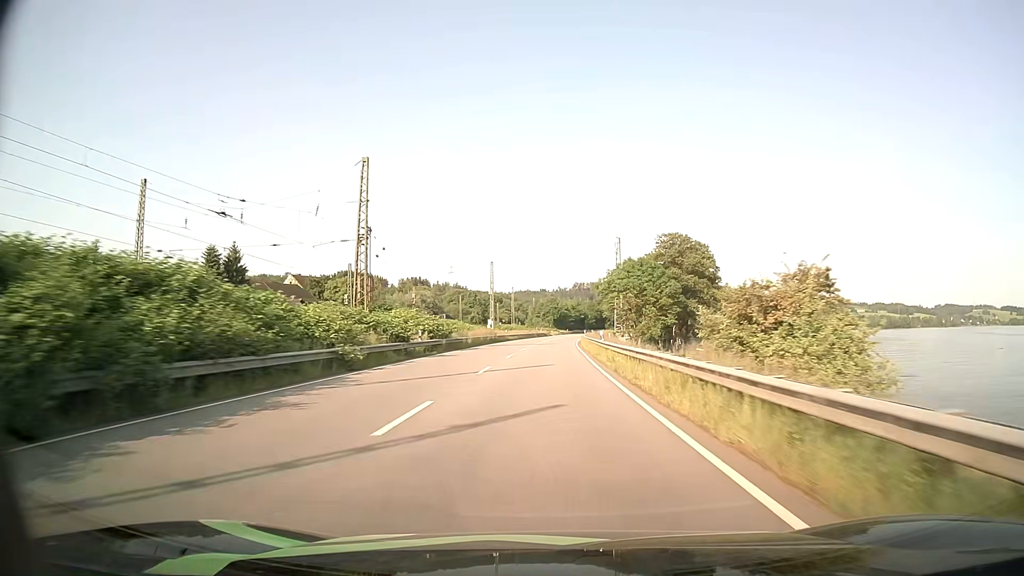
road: primary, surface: asphalt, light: Day
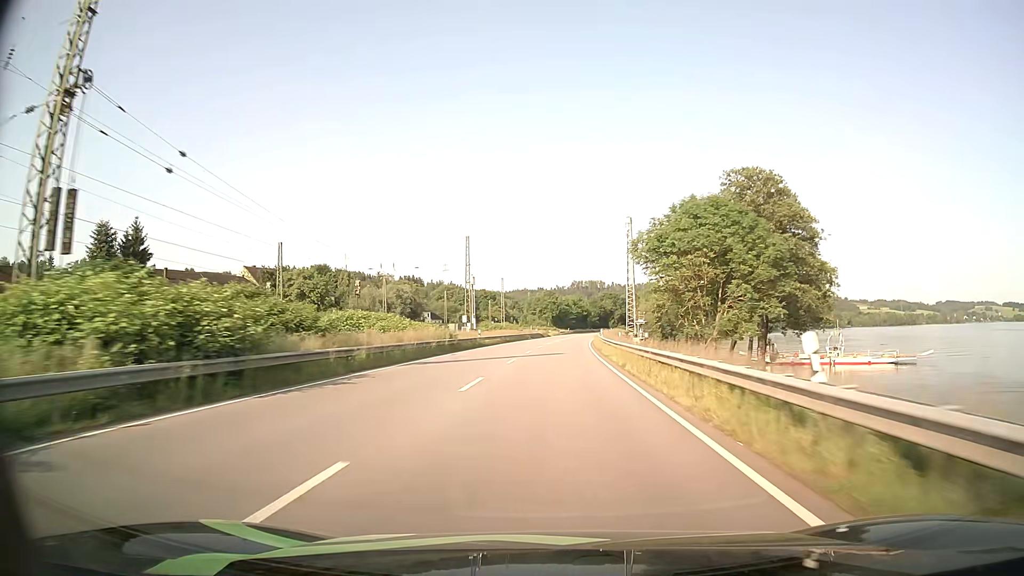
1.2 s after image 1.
(+0.1, +30.1) m; 0°
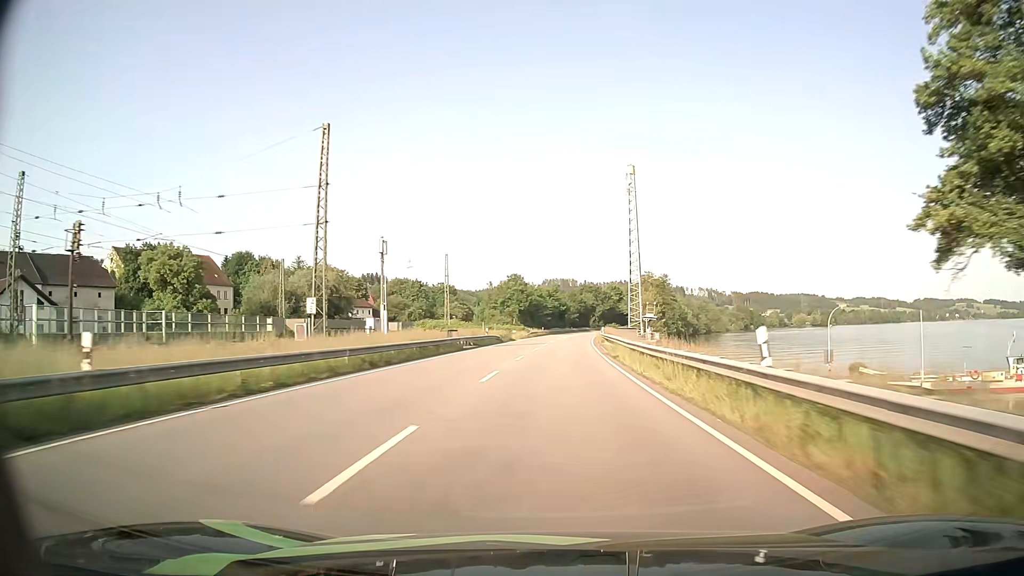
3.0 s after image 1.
(+0.8, +45.7) m; +3°
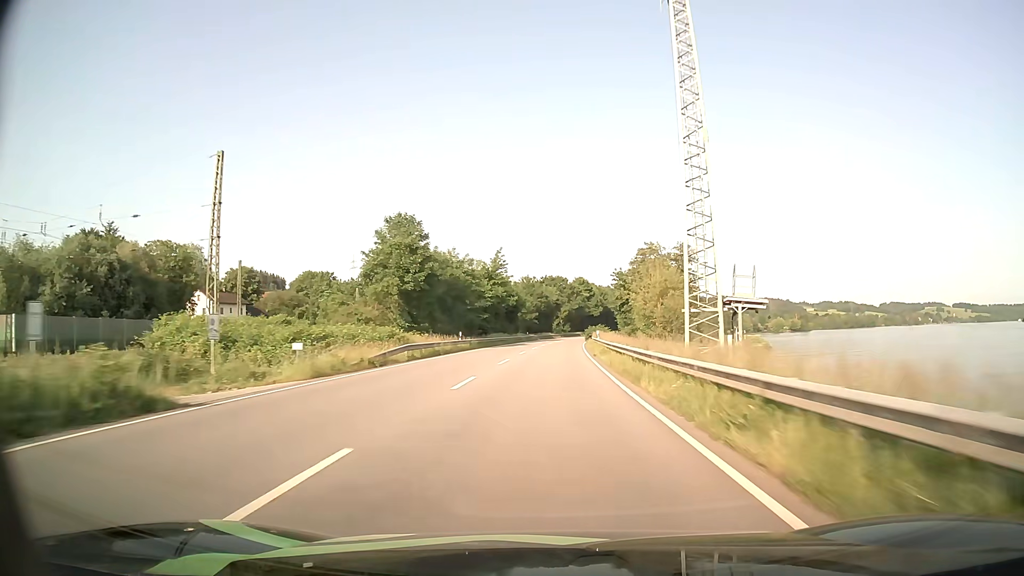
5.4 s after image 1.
(+1.9, +62.0) m; +3°
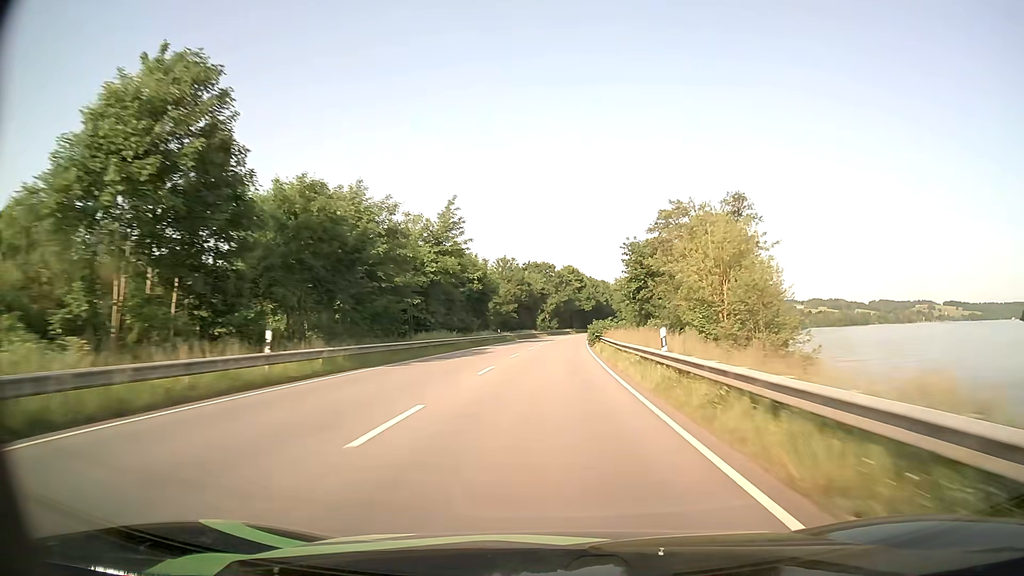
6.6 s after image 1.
(+0.4, +32.0) m; +1°
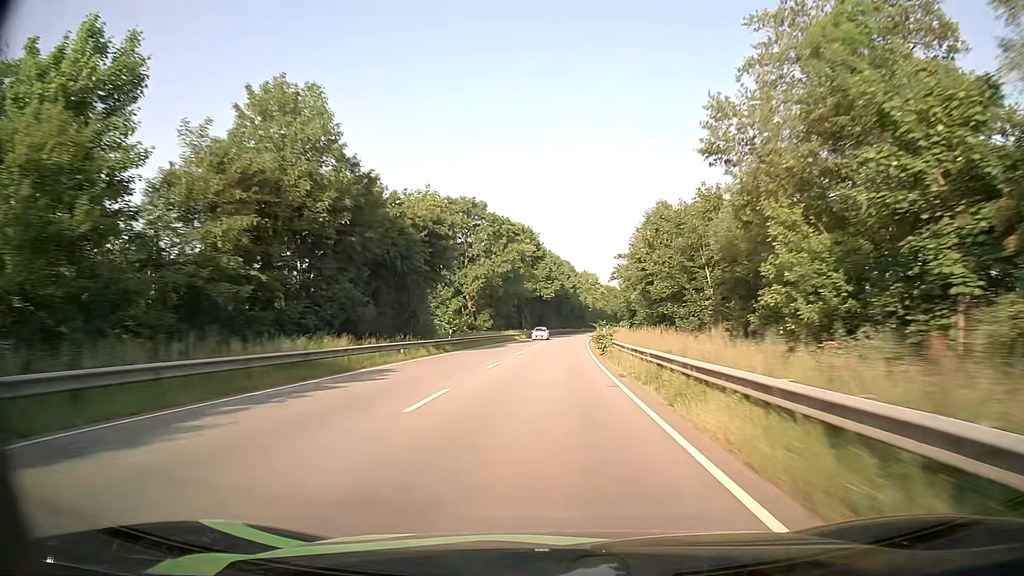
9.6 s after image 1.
(+3.0, +80.9) m; +4°
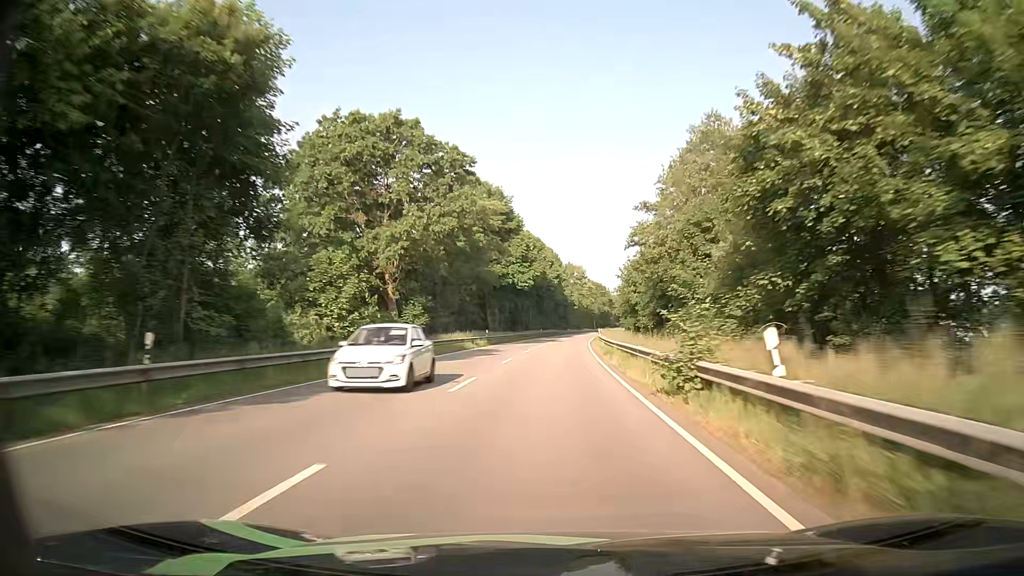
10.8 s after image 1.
(+0.3, +32.5) m; +1°
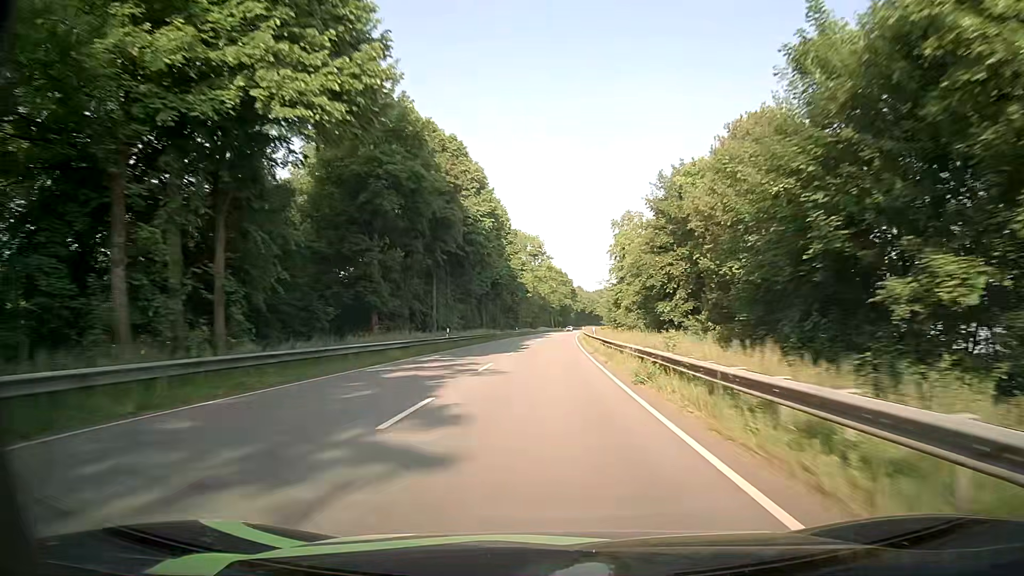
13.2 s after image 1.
(+2.2, +65.8) m; +4°
(0, +10) (0, +20) (0, +30) (0, +40) (+1, +50) (+1, +60) (+1, +70) (+2, +80) (+2, +90) (+2, +100) m
